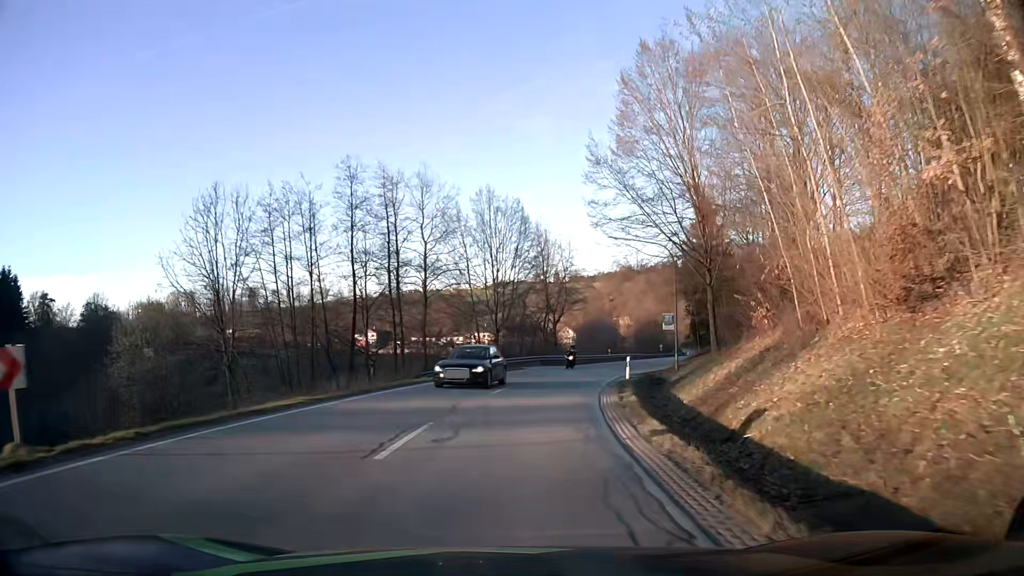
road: secondary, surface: asphalt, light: Day
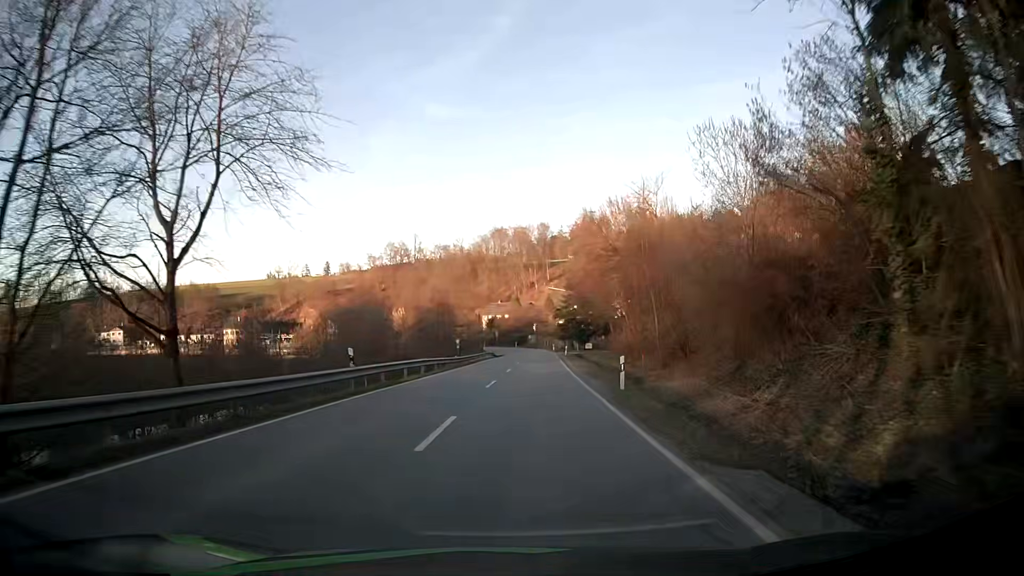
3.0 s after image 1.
(+7.9, +46.5) m; +19°
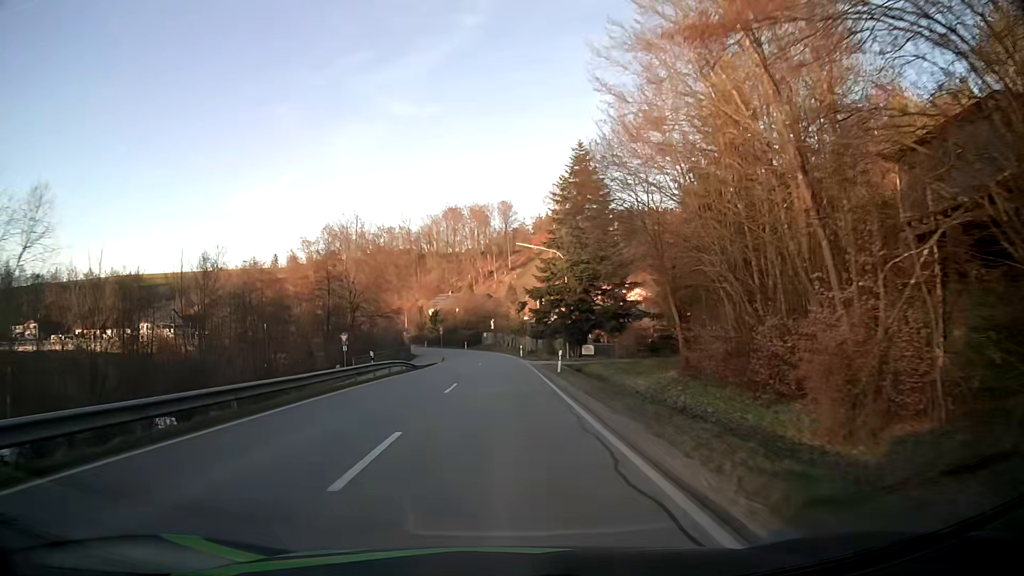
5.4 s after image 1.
(+2.2, +38.2) m; +4°
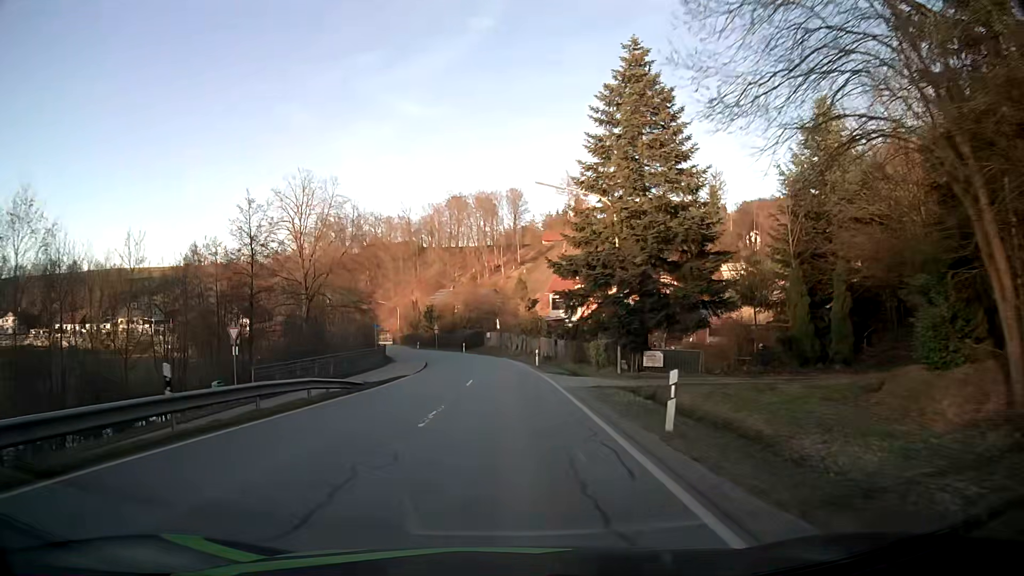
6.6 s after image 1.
(-0.1, +18.9) m; -1°
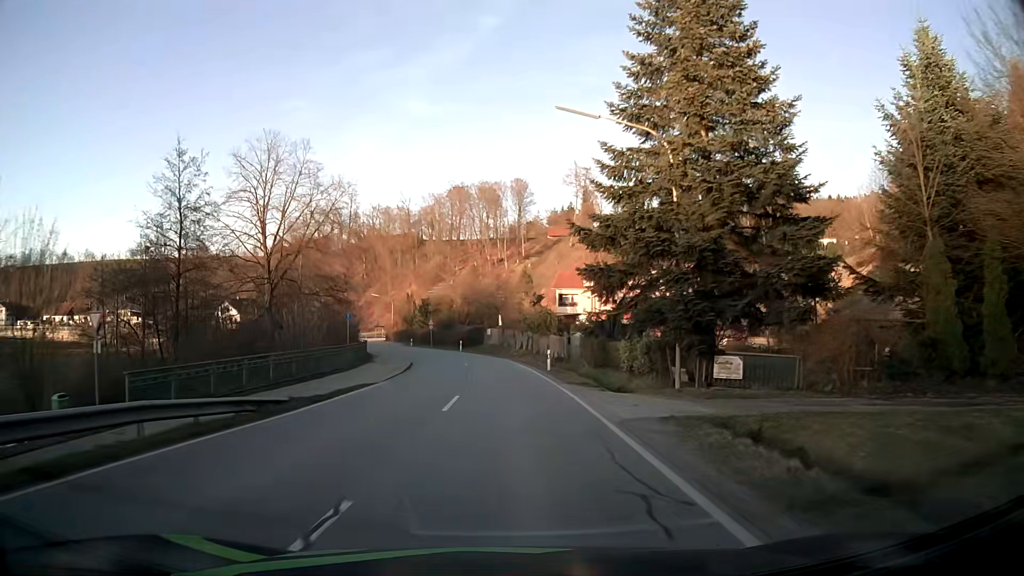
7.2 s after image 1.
(0.0, +9.4) m; -1°
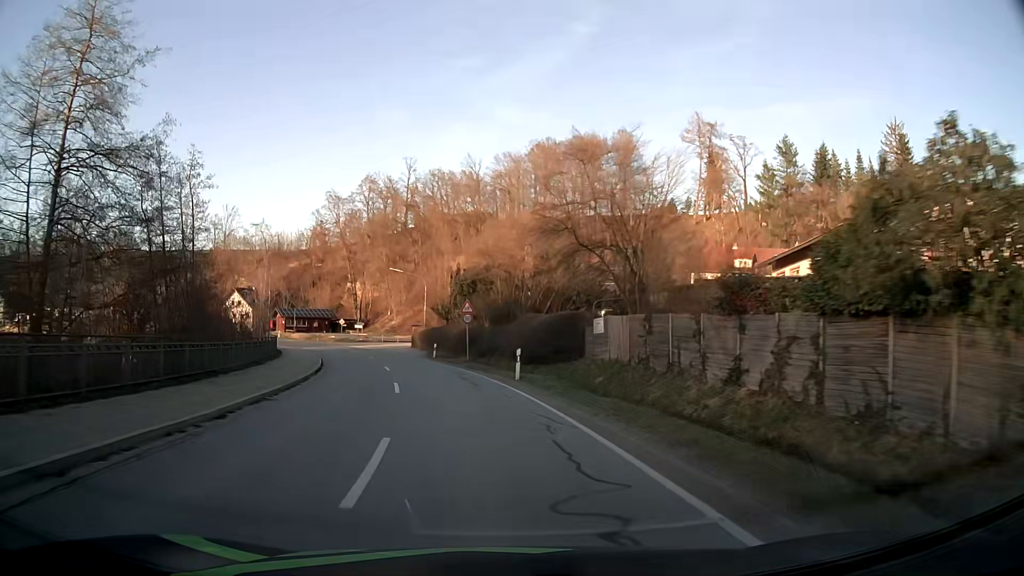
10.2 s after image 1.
(-1.2, +45.3) m; -7°
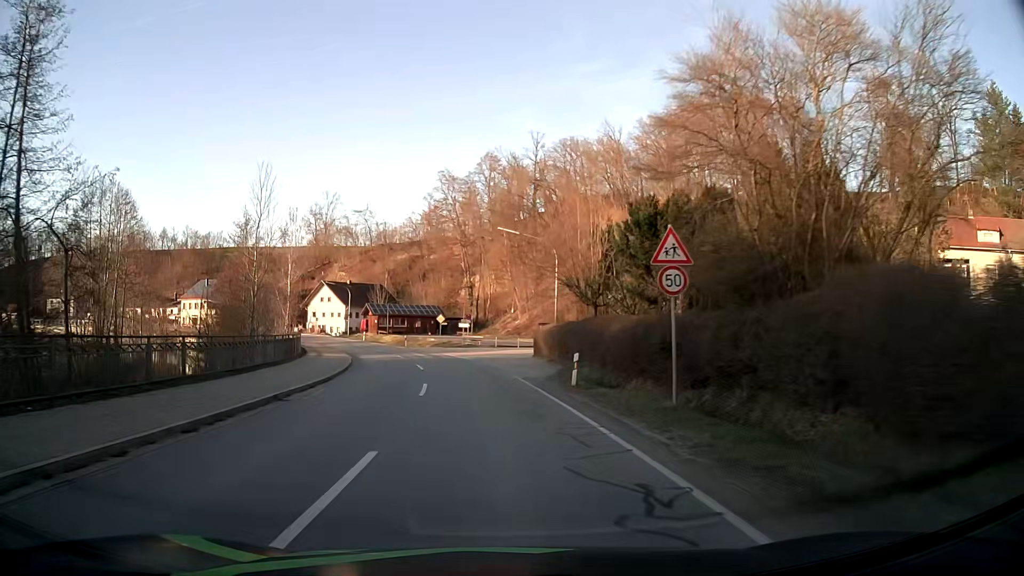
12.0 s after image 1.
(-2.5, +25.3) m; -12°
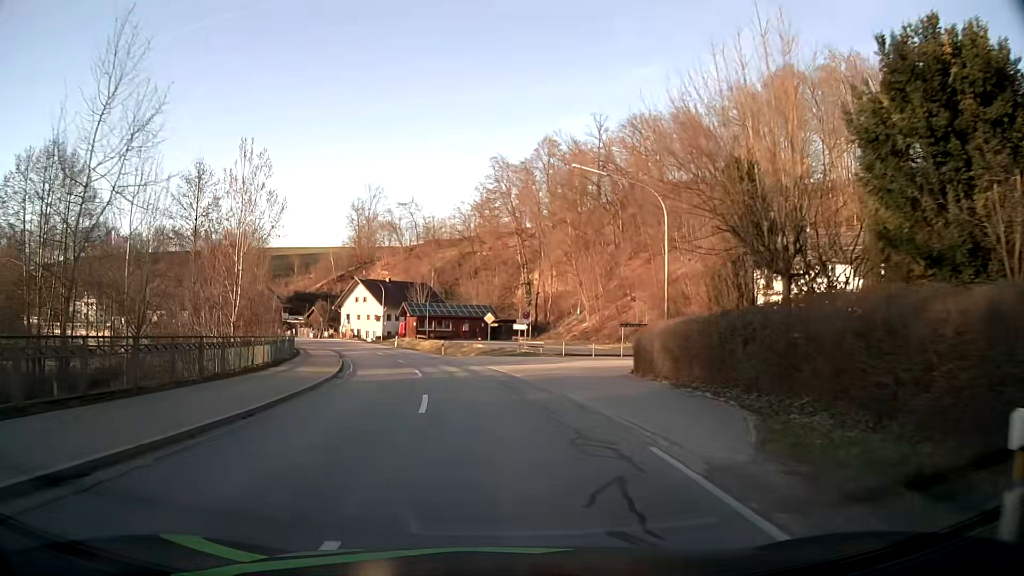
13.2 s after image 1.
(-0.7, +15.6) m; -5°
